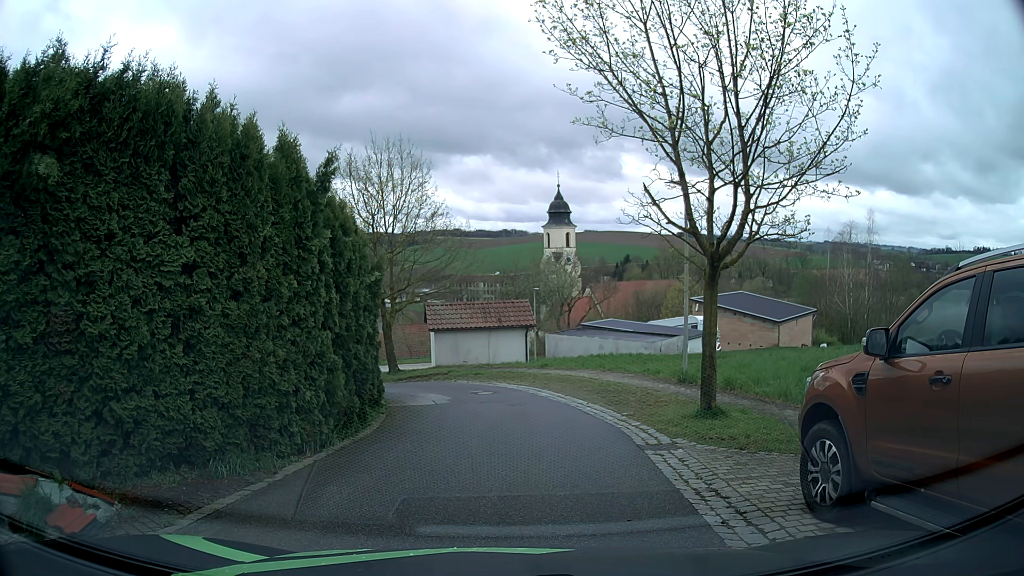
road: residential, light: Day
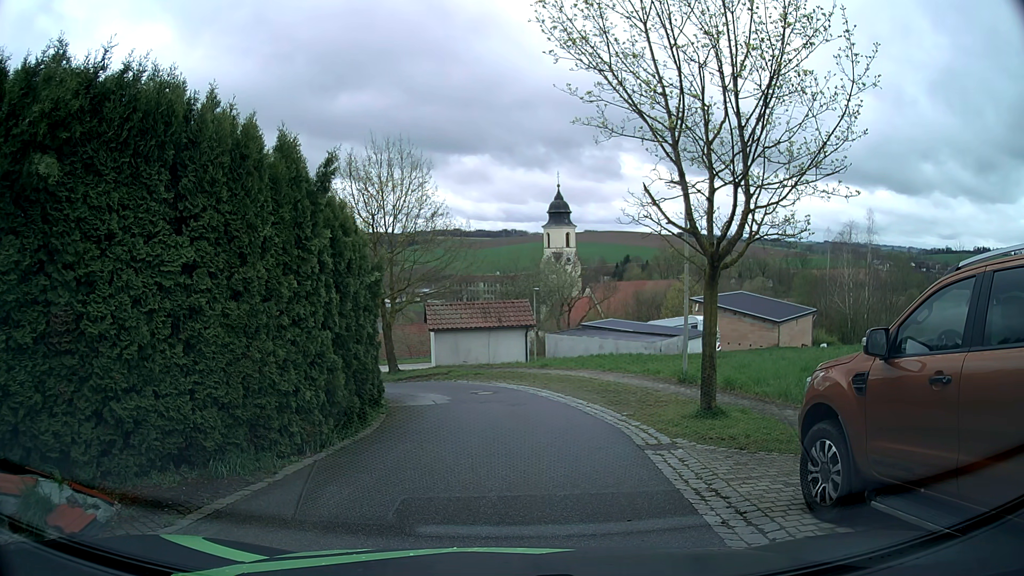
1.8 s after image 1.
(0.0, 0.0) m; 0°
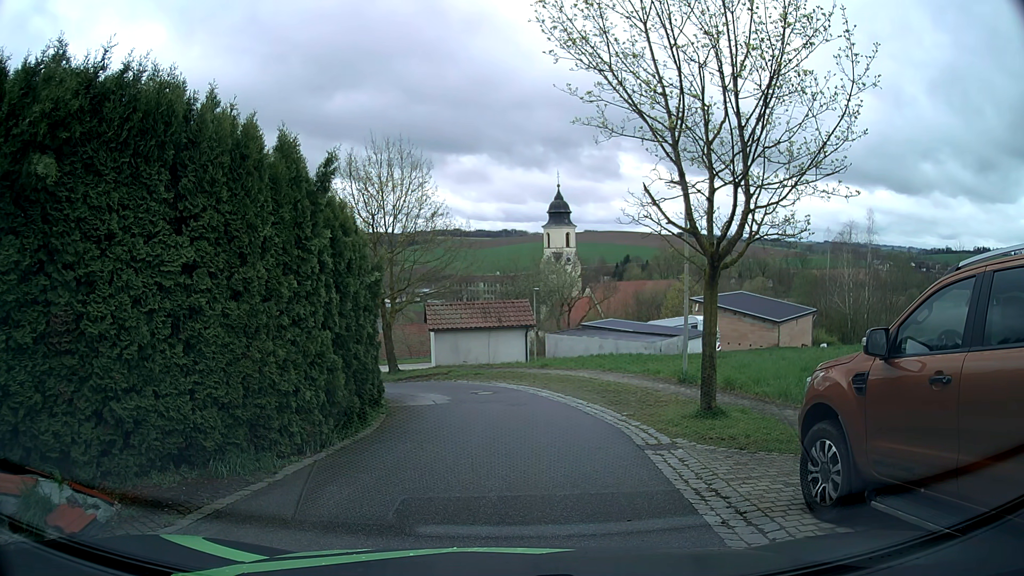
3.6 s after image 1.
(0.0, 0.0) m; 0°
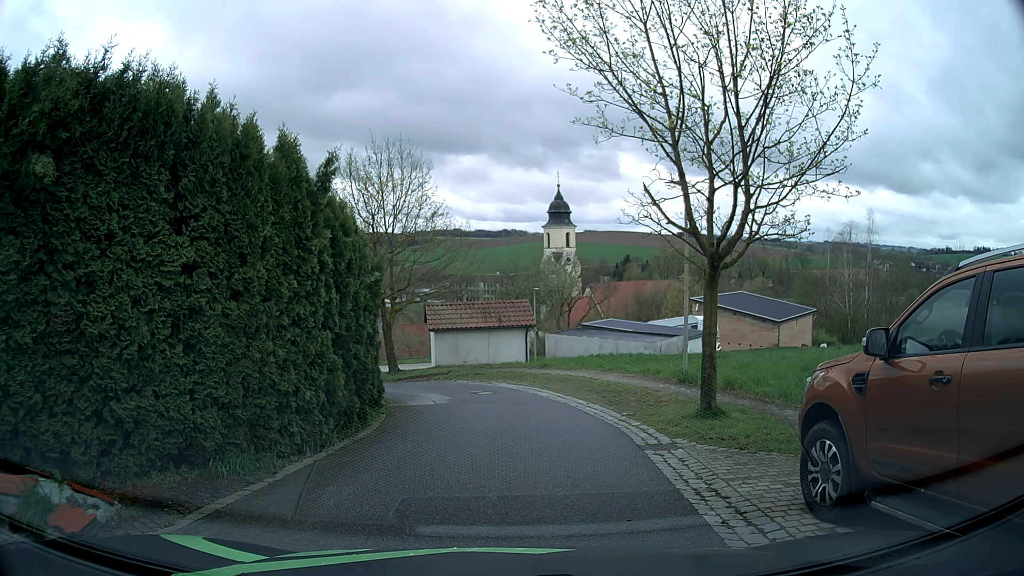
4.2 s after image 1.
(0.0, 0.0) m; 0°
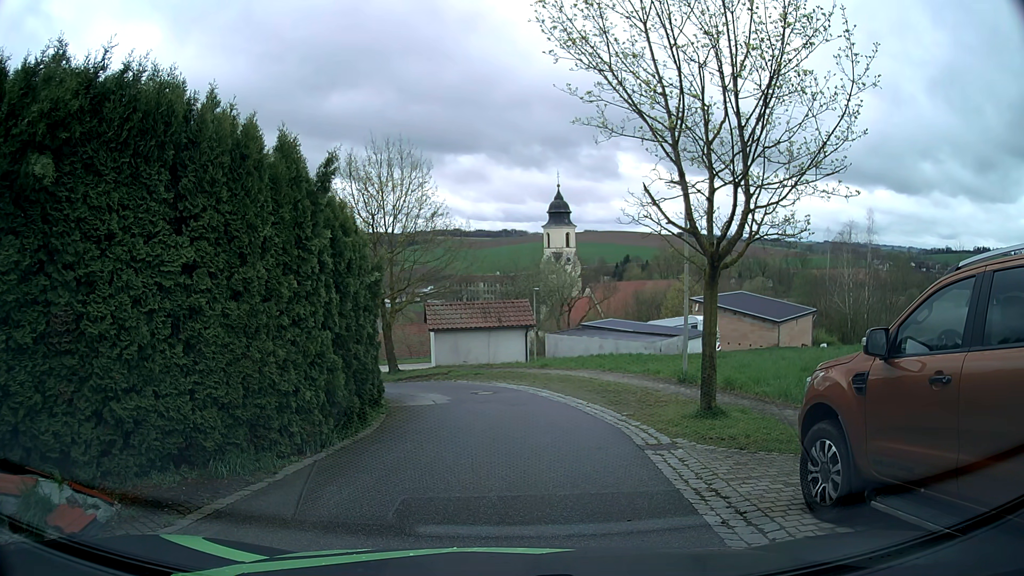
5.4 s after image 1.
(0.0, 0.0) m; 0°
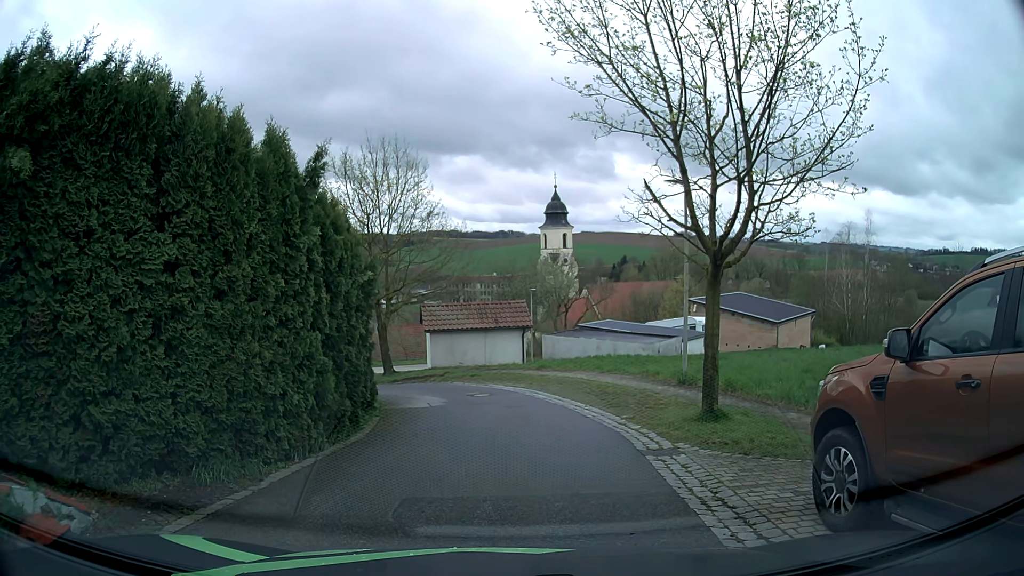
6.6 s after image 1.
(0.0, +0.3) m; 0°
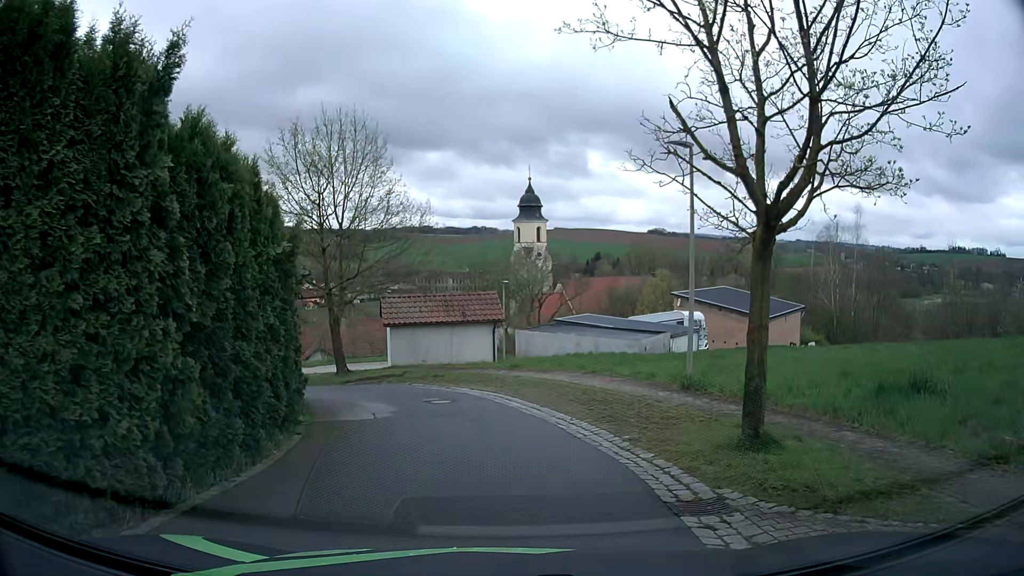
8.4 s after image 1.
(+0.1, +3.3) m; +2°
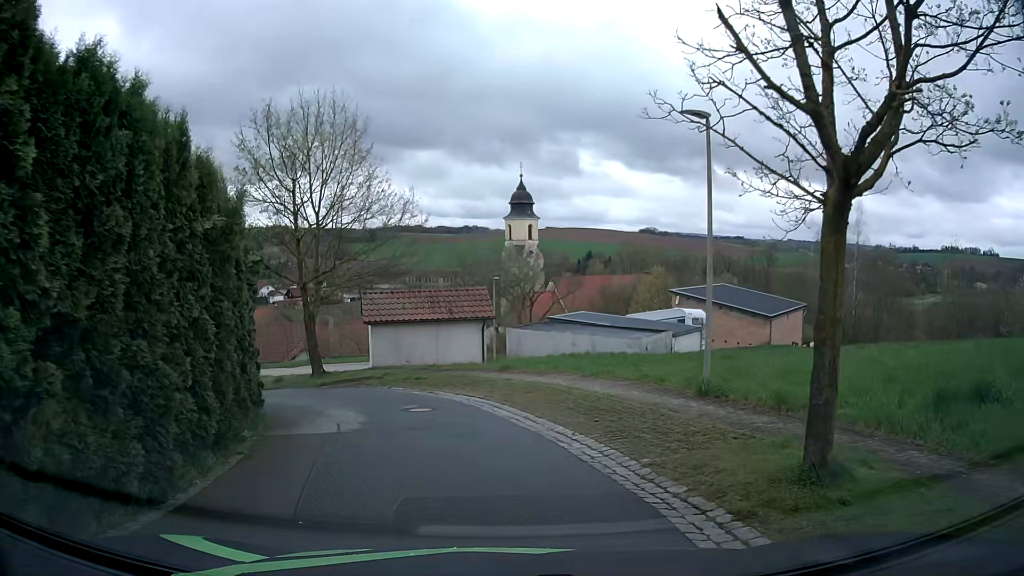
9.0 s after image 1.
(+0.1, +2.0) m; +1°
(0, +10) (-5, +19) (-14, +21) (-23, +16) (-31, +10) (-38, +3) (-45, -4) (-53, -11) (-60, -18) (-67, -25) m
